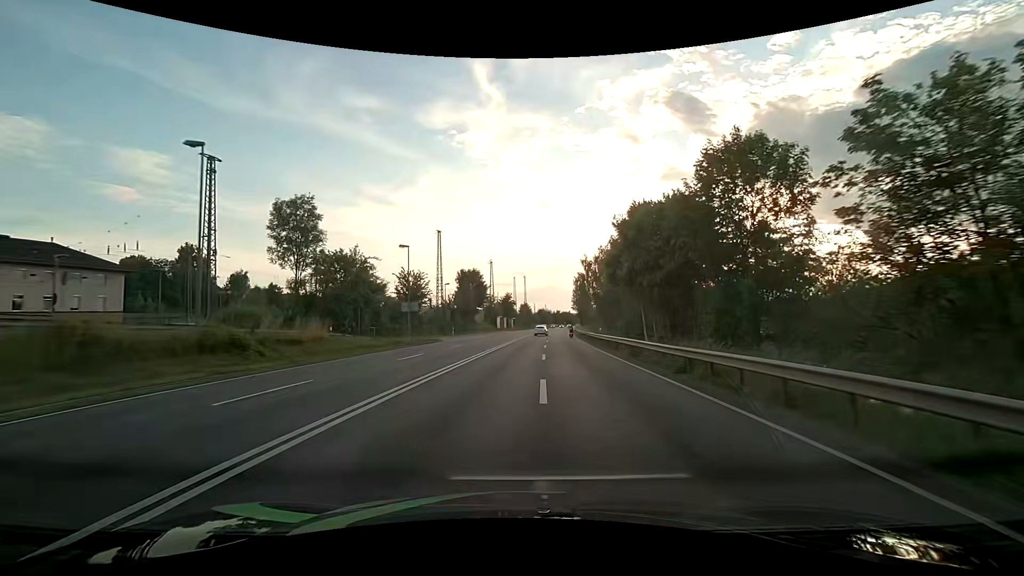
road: primary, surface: asphalt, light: Day
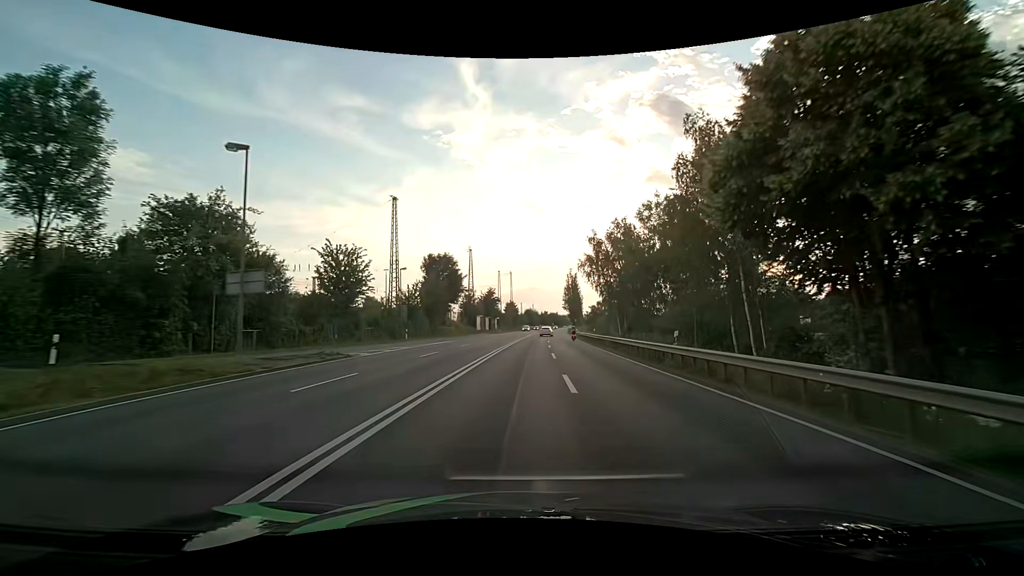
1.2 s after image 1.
(+0.1, +22.1) m; +1°
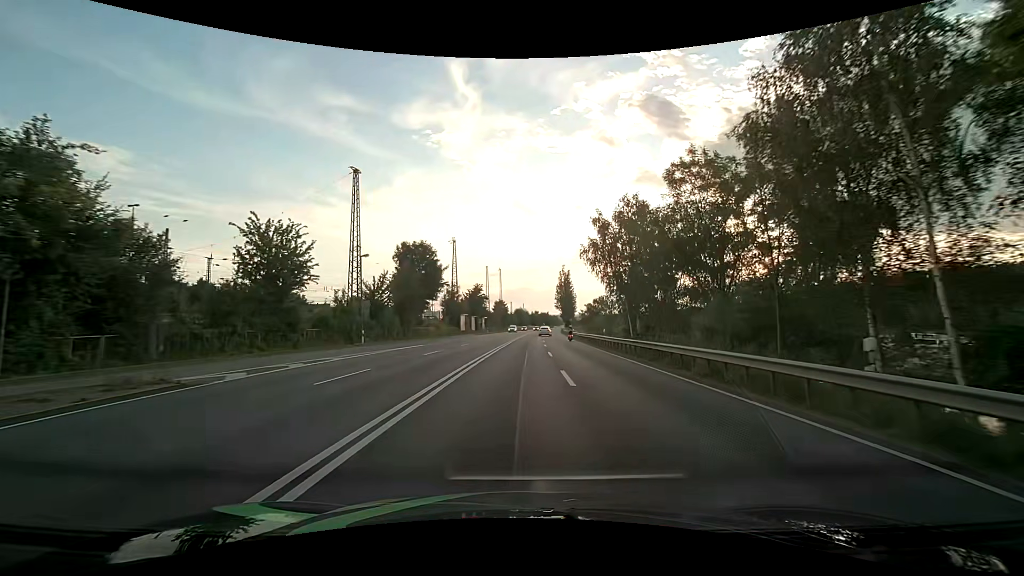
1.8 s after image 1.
(+0.1, +10.8) m; +1°
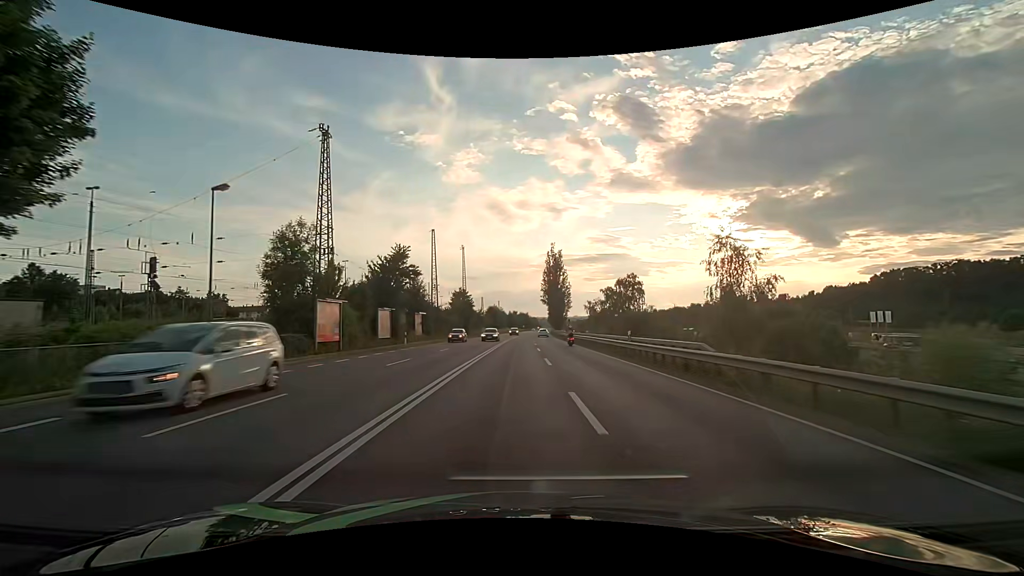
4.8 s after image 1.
(+1.5, +53.1) m; +3°
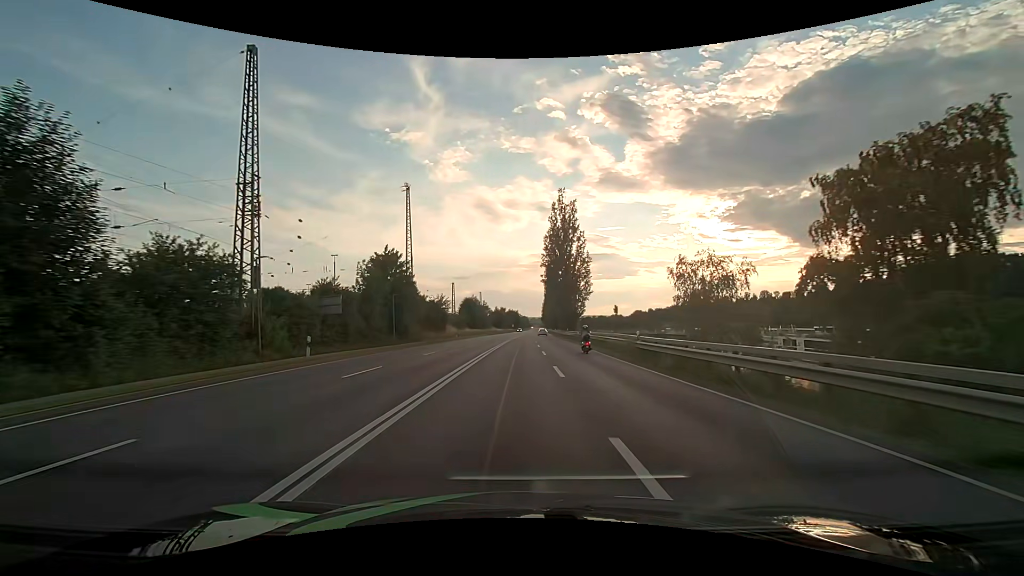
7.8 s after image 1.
(+0.6, +52.4) m; +1°
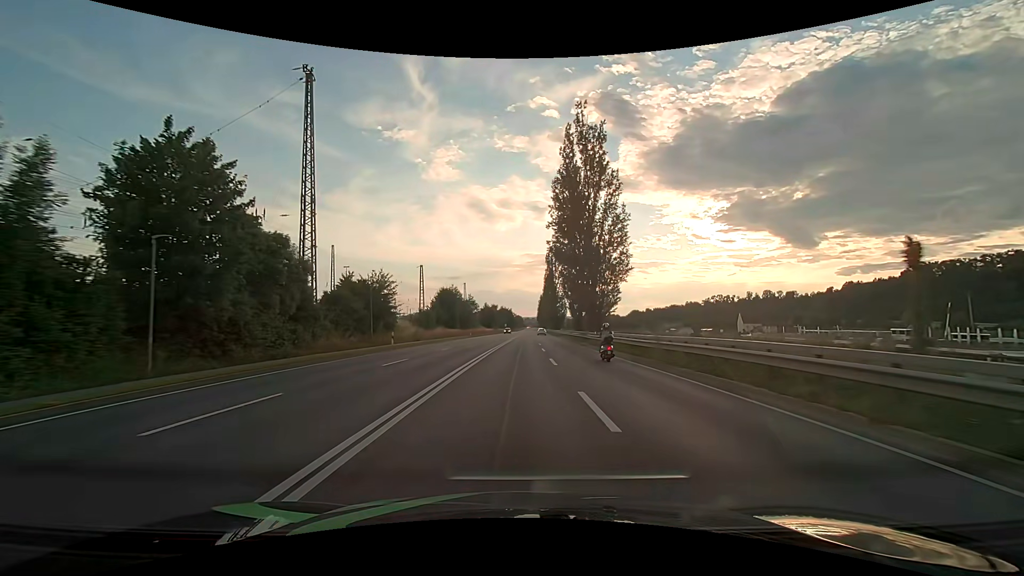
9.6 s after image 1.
(+0.3, +31.9) m; +1°
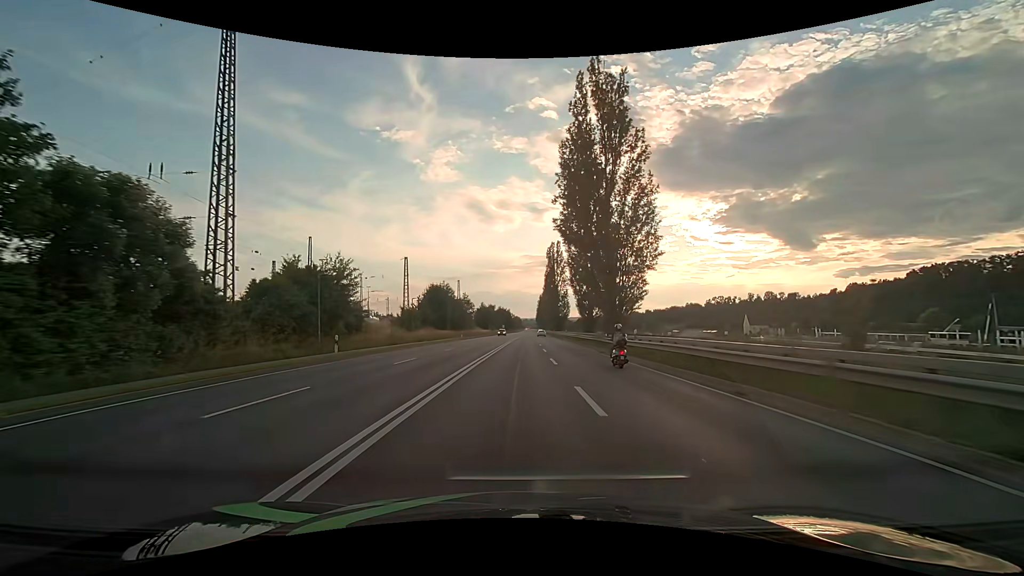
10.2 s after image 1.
(+0.1, +10.7) m; 0°
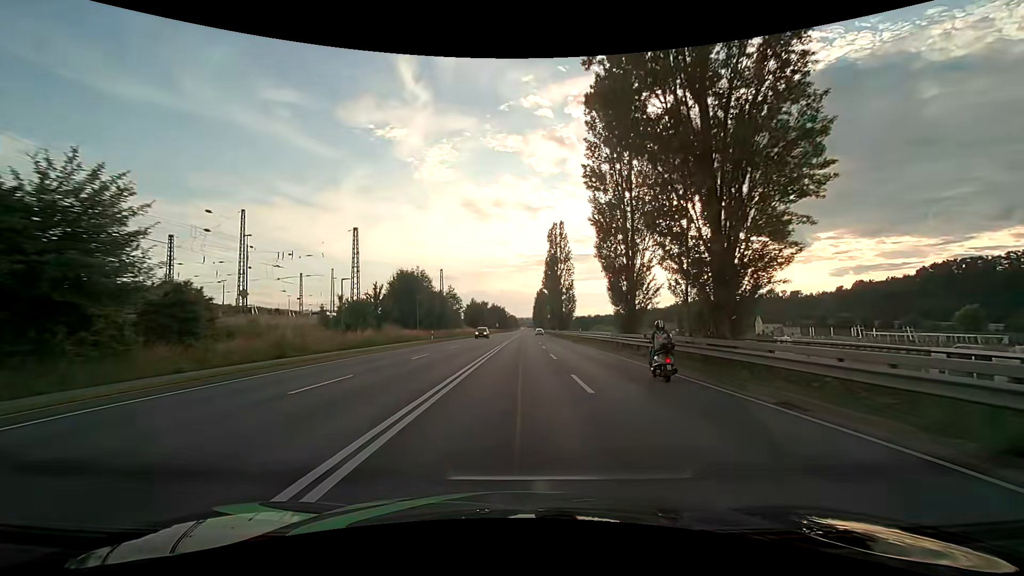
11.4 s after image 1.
(+0.1, +21.2) m; 0°
(0, +10) (0, +20) (0, +30) (0, +40) (+1, +50) (+1, +60) (+1, +70) (+1, +80) (+1, +90) (+1, +100) m
